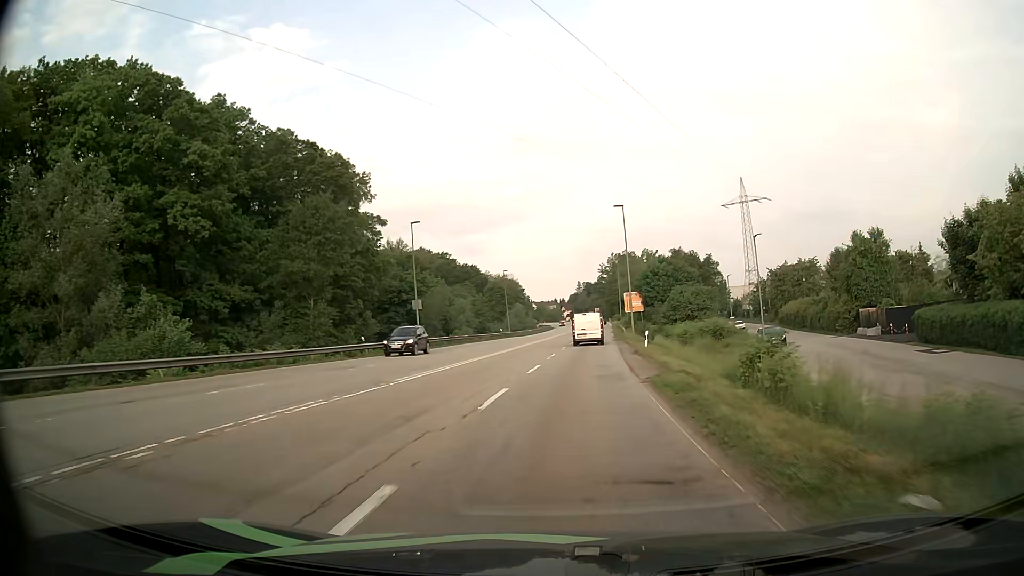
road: secondary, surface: asphalt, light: Day
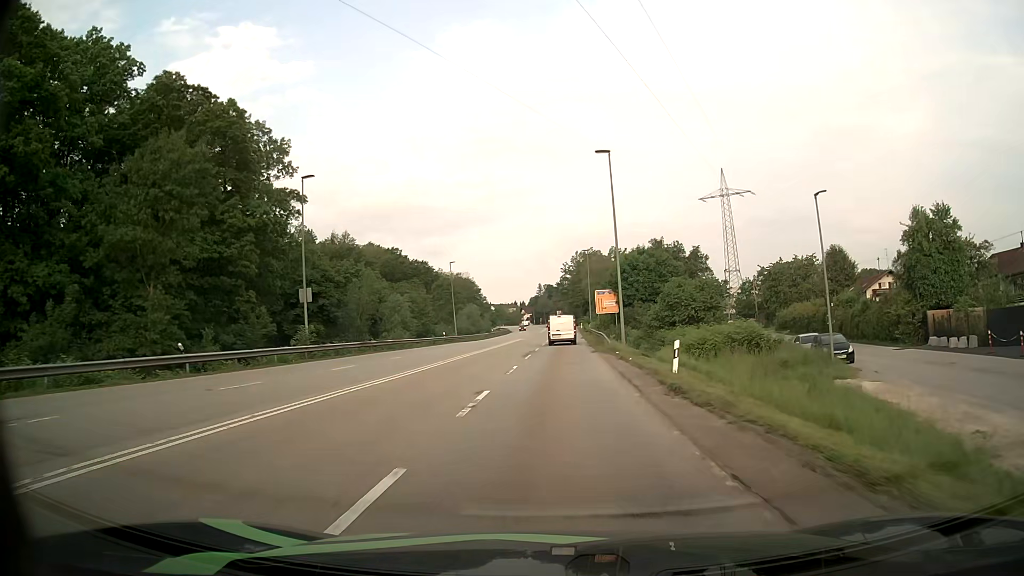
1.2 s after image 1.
(+0.6, +17.4) m; +3°
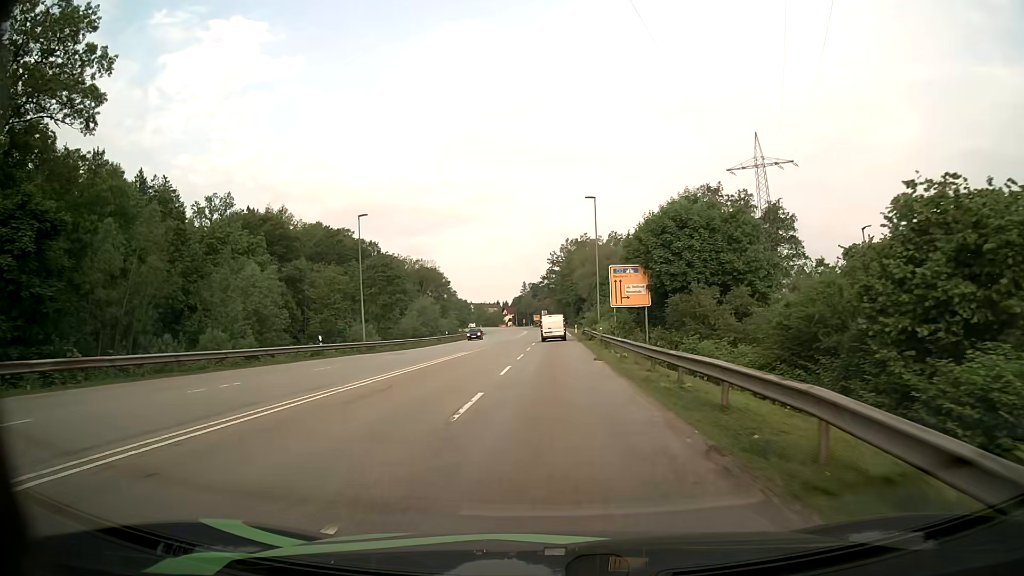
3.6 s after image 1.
(+0.7, +36.5) m; +1°
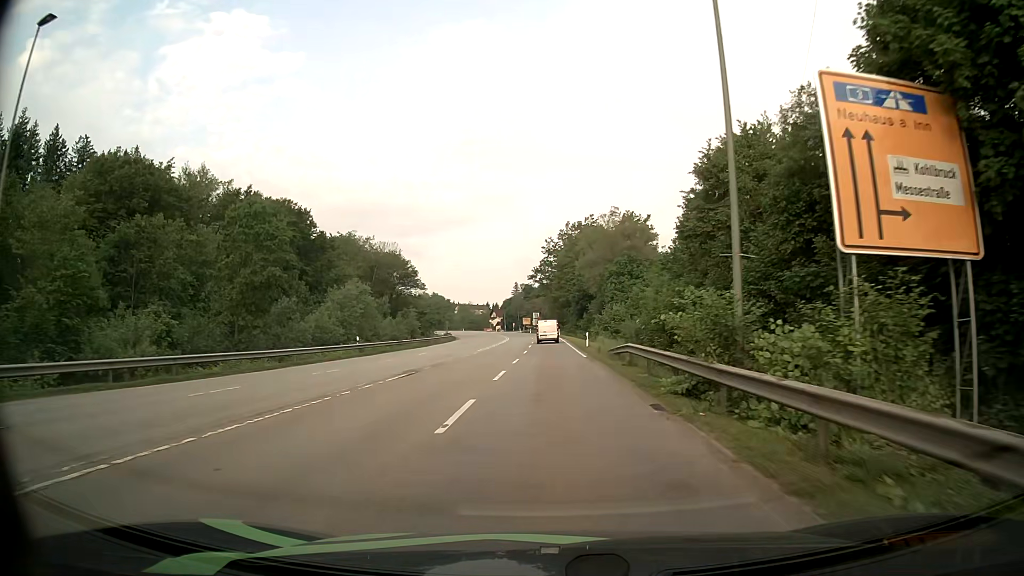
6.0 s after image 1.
(+0.3, +36.2) m; +1°
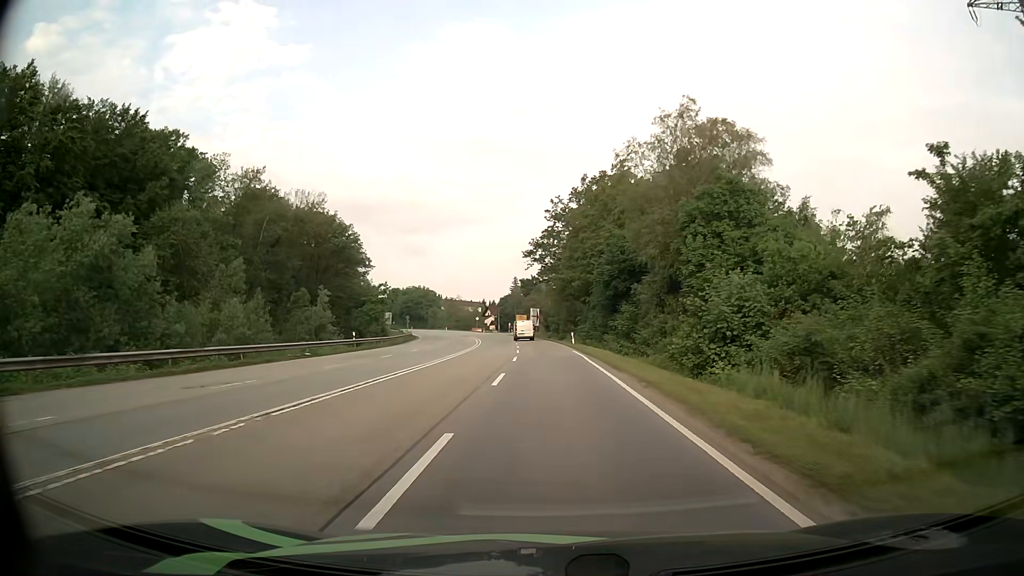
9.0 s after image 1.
(-0.2, +44.4) m; 0°
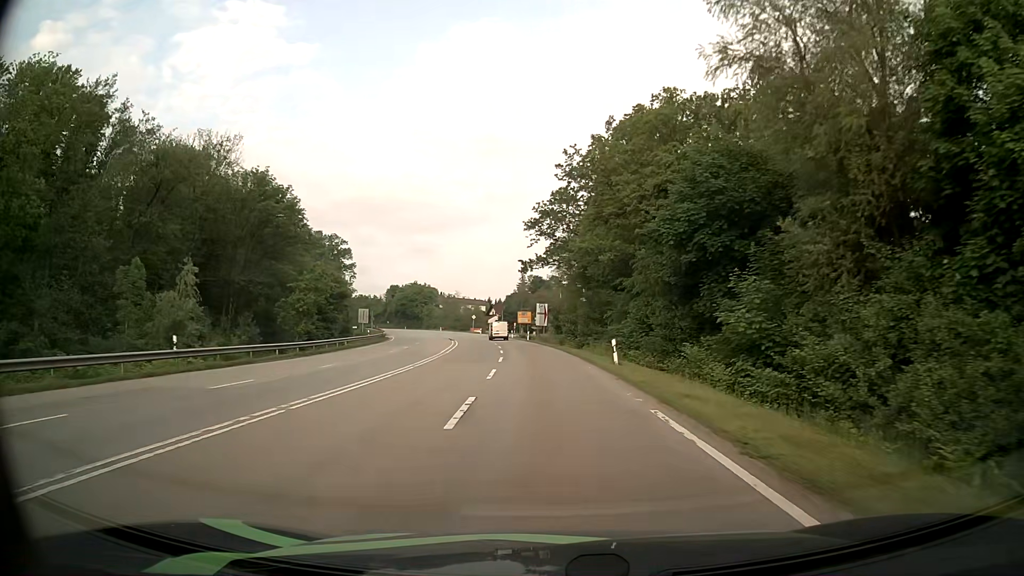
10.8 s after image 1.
(-0.1, +26.8) m; -1°
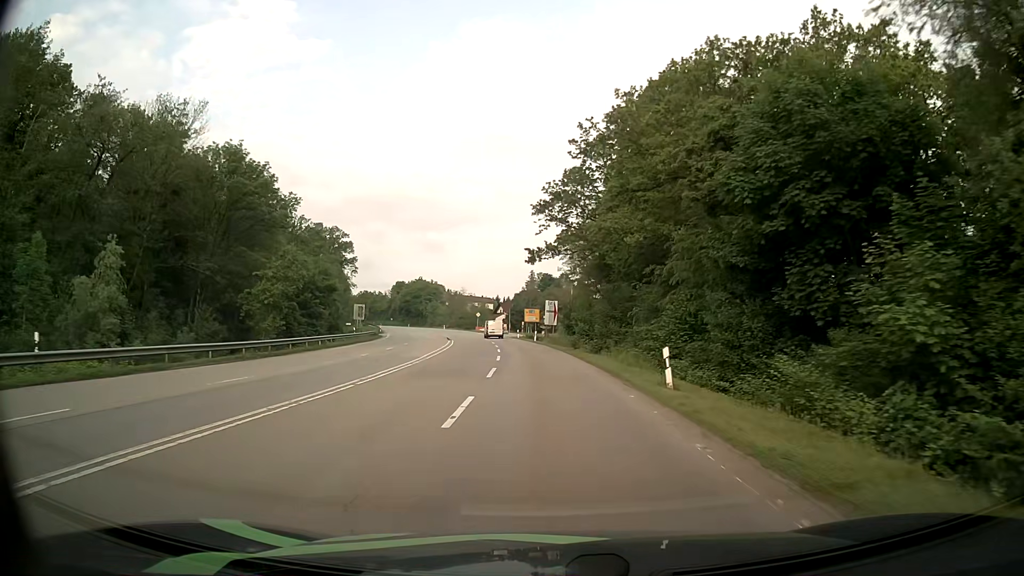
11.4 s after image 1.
(-0.1, +8.8) m; -1°
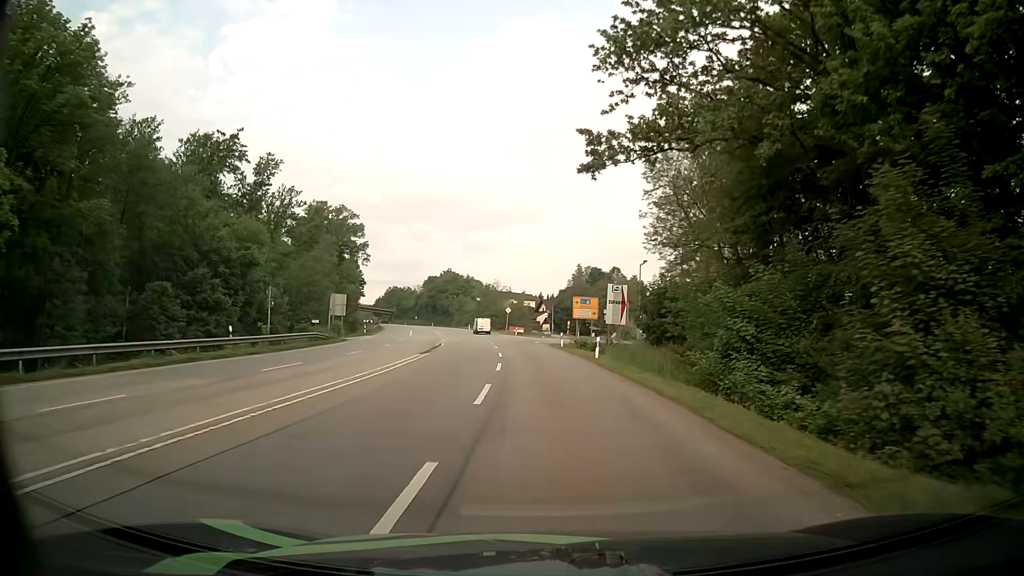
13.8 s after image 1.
(-1.1, +33.5) m; -3°
(0, +10) (0, +20) (-1, +30) (-1, +40) (-2, +50) (+1, +59) (+9, +65) (+19, +66) (+29, +67) (+39, +68) m
